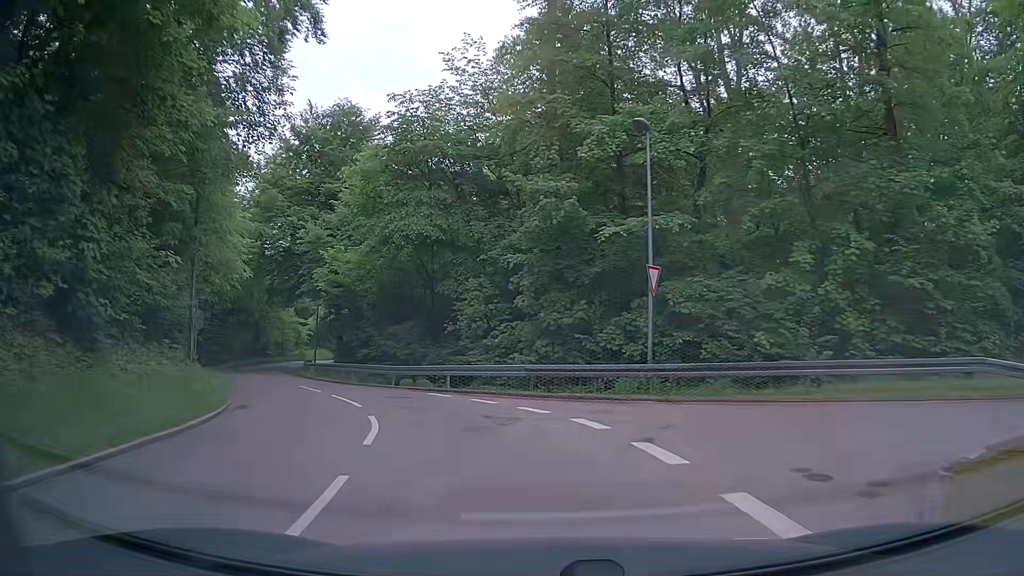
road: tertiary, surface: asphalt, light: Day
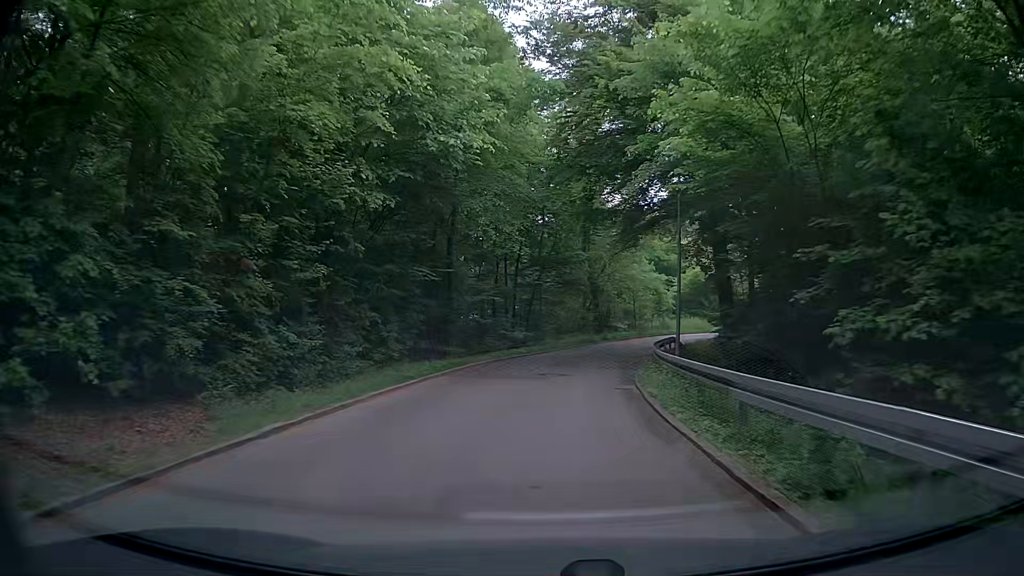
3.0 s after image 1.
(-7.1, +24.4) m; -31°
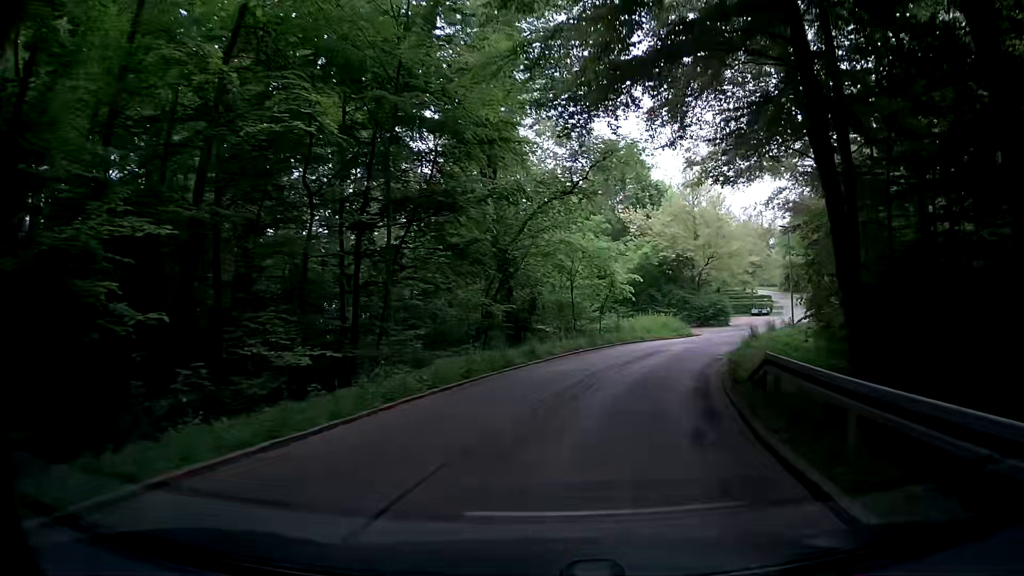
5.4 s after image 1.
(+0.7, +22.3) m; +6°
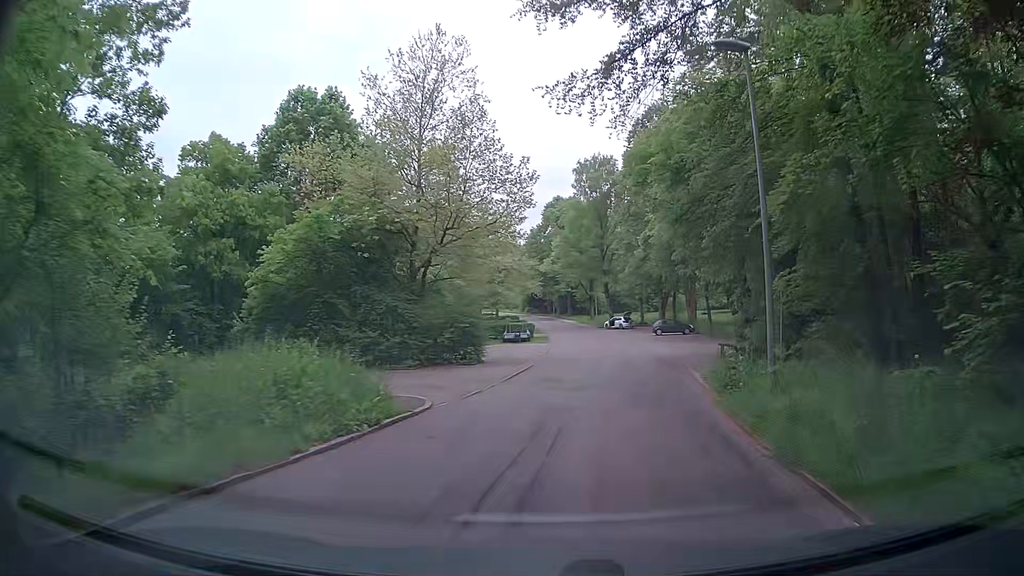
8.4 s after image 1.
(+5.8, +27.4) m; +22°
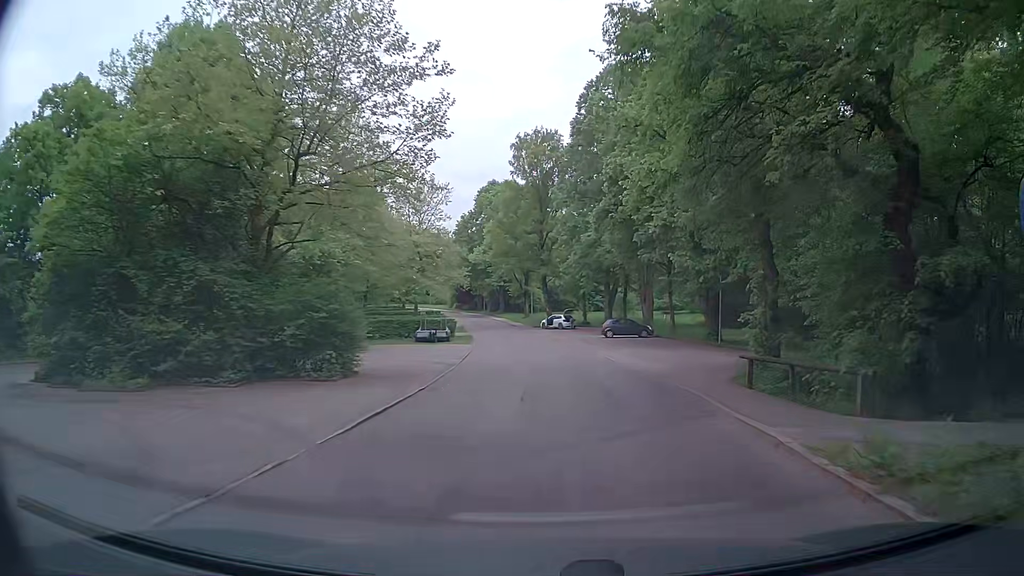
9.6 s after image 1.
(+0.9, +11.5) m; +6°
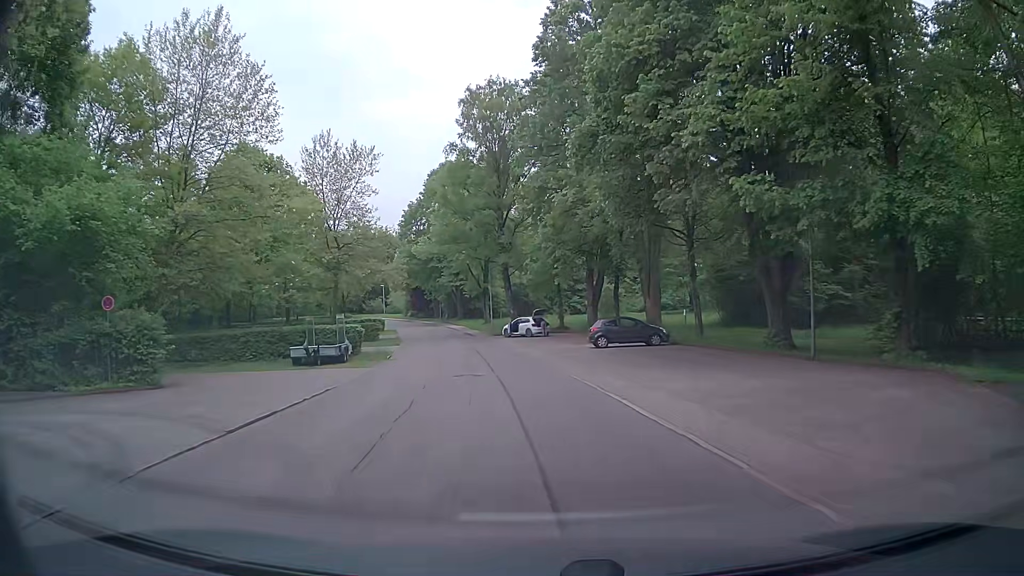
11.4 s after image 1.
(+1.2, +17.8) m; +4°
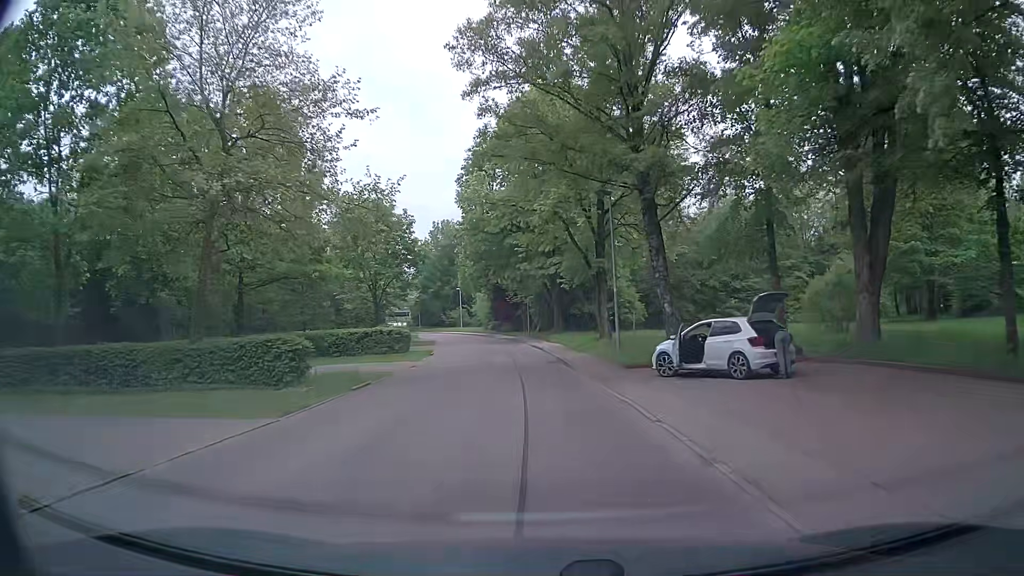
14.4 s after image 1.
(-3.3, +33.0) m; -10°
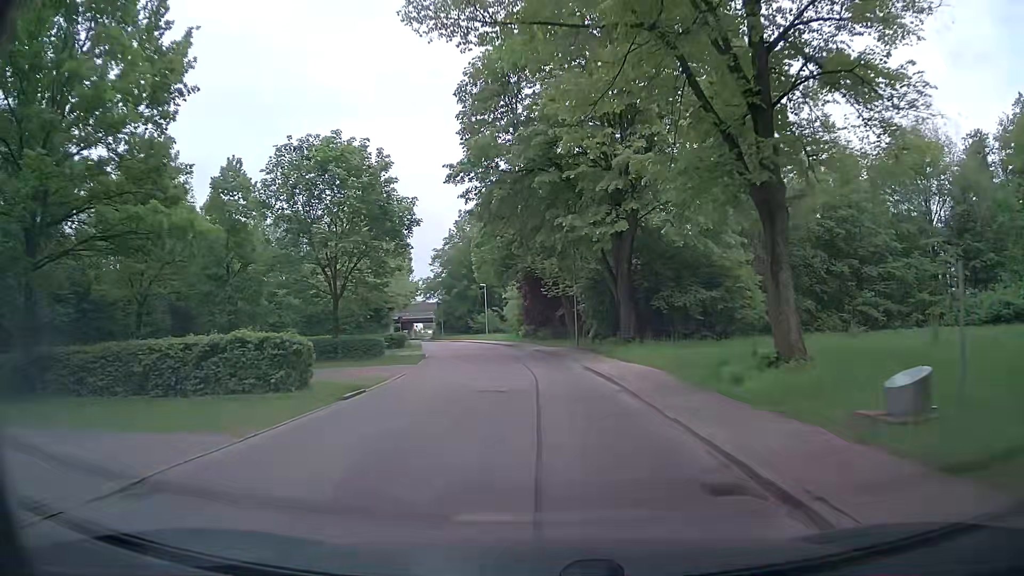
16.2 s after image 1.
(-0.8, +21.6) m; -5°
(0, +10) (0, +20) (-1, +30) (-2, +40) (-4, +50) (-6, +60) (-8, +69) (-10, +79) (-13, +89) (-16, +98) m
